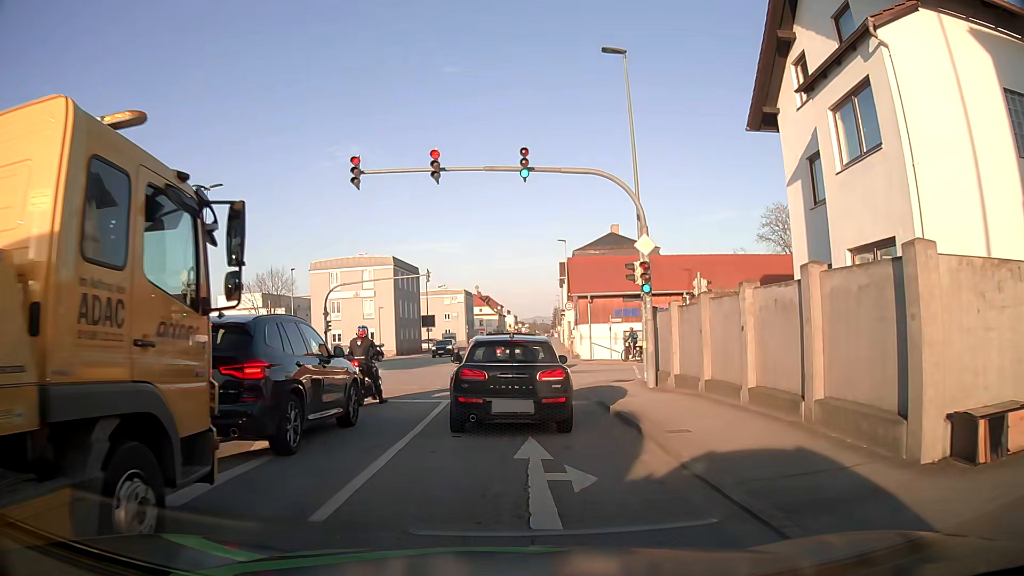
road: tertiary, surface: asphalt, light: Day
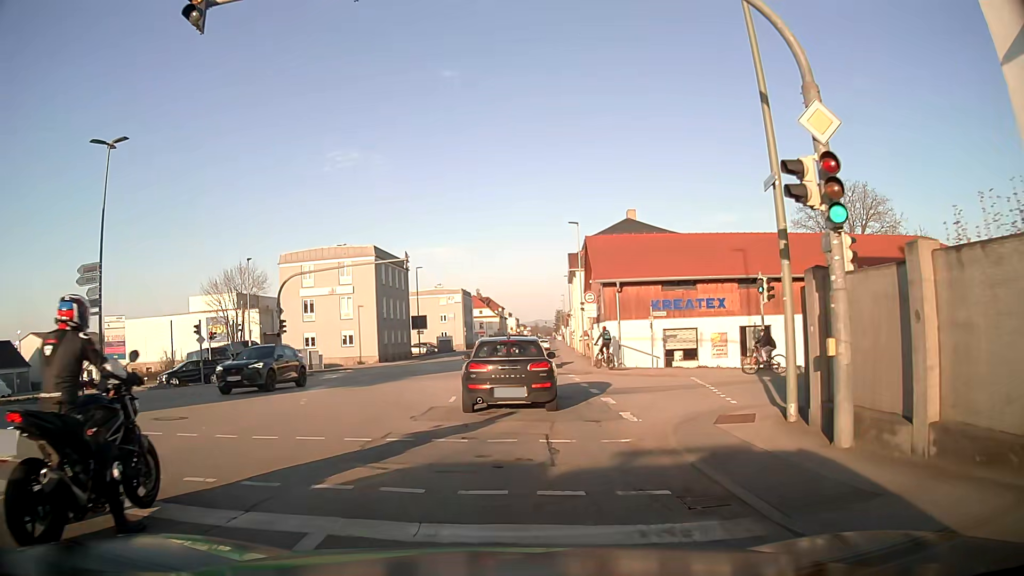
(-0.3, +10.5) m; -2°
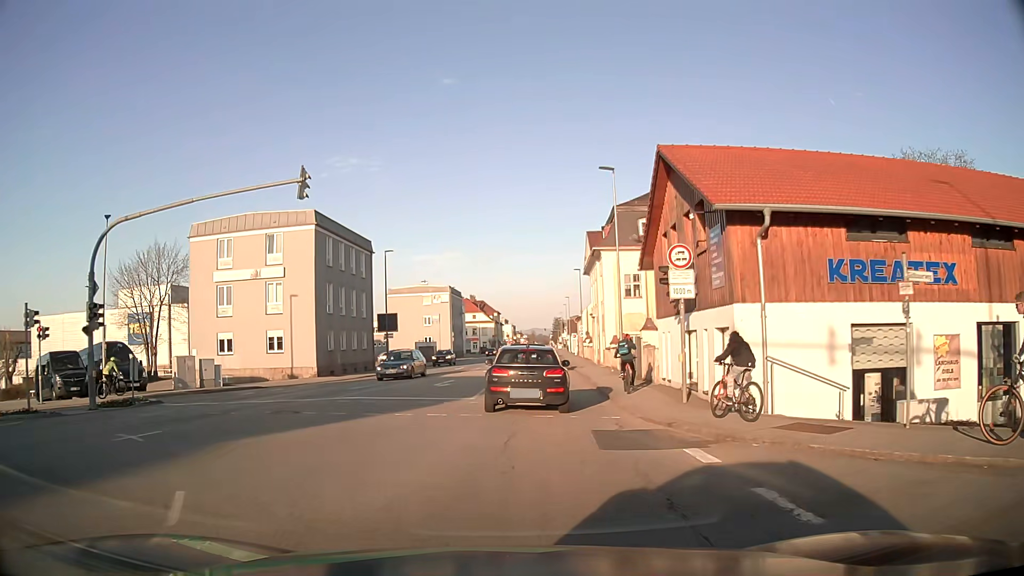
(0.0, +18.7) m; +1°
